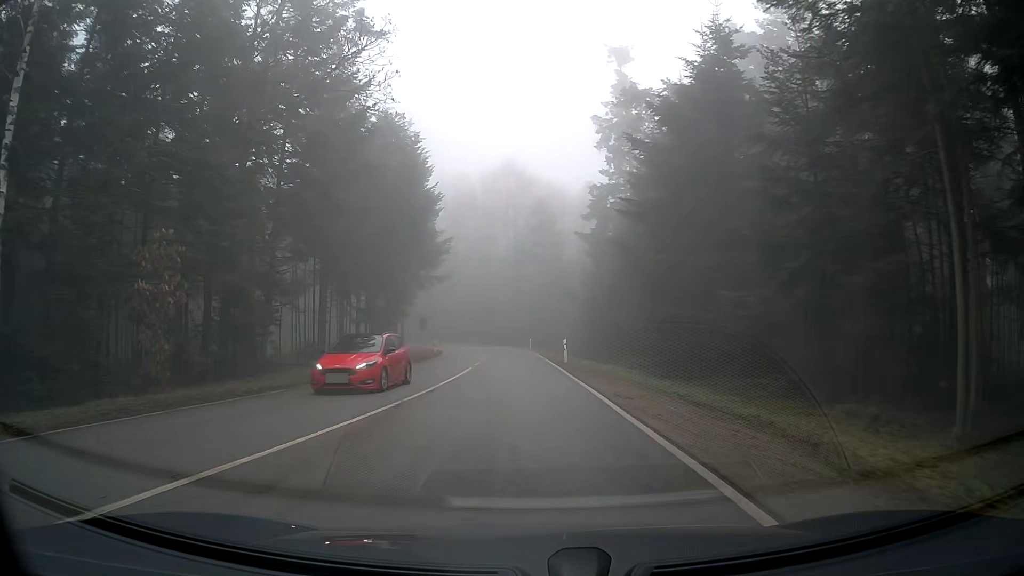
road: tertiary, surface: asphalt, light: Day
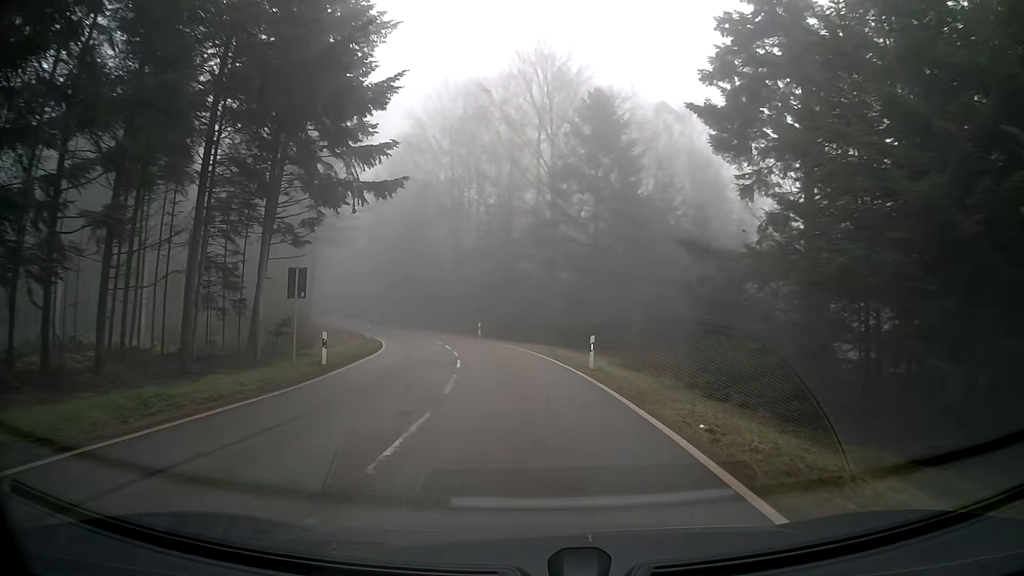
(-0.6, +35.5) m; -2°
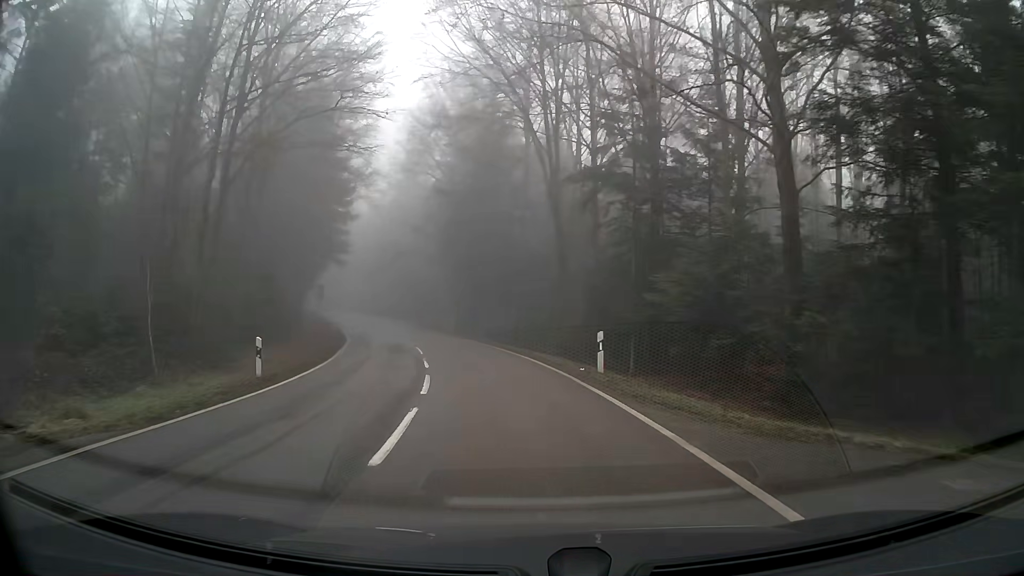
(-2.6, +31.3) m; -11°
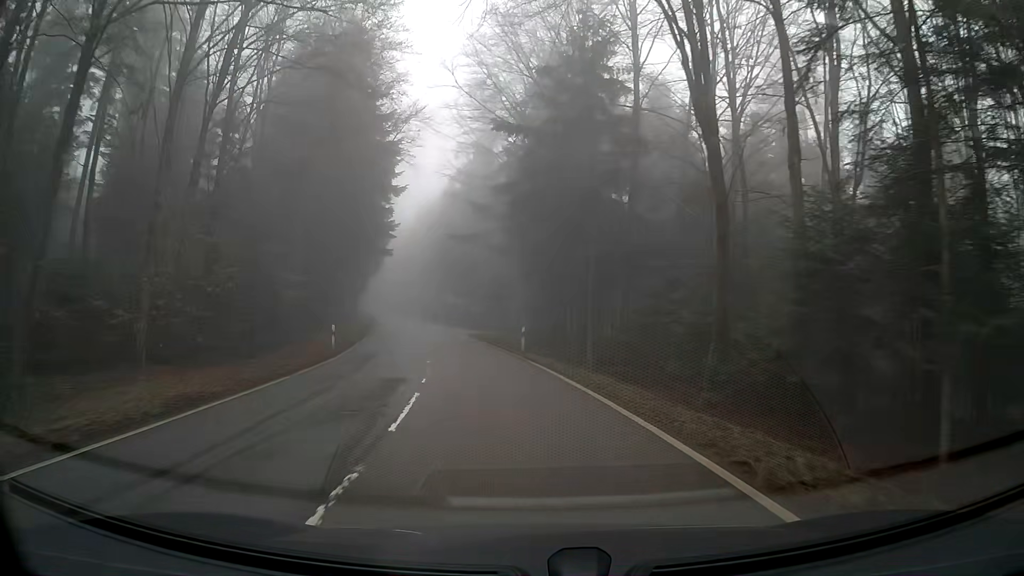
(-1.1, +16.5) m; -7°
